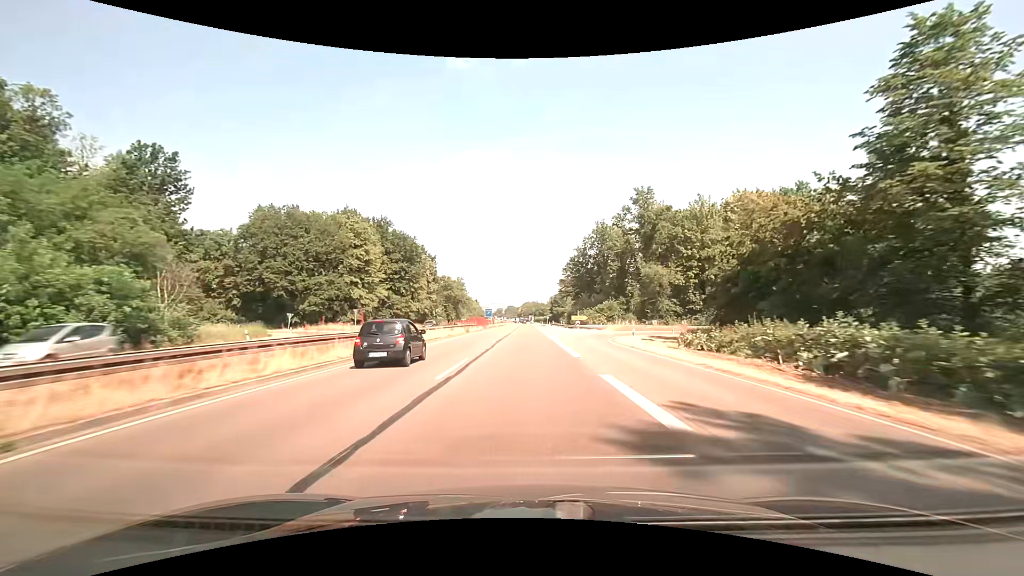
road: trunk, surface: asphalt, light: Day
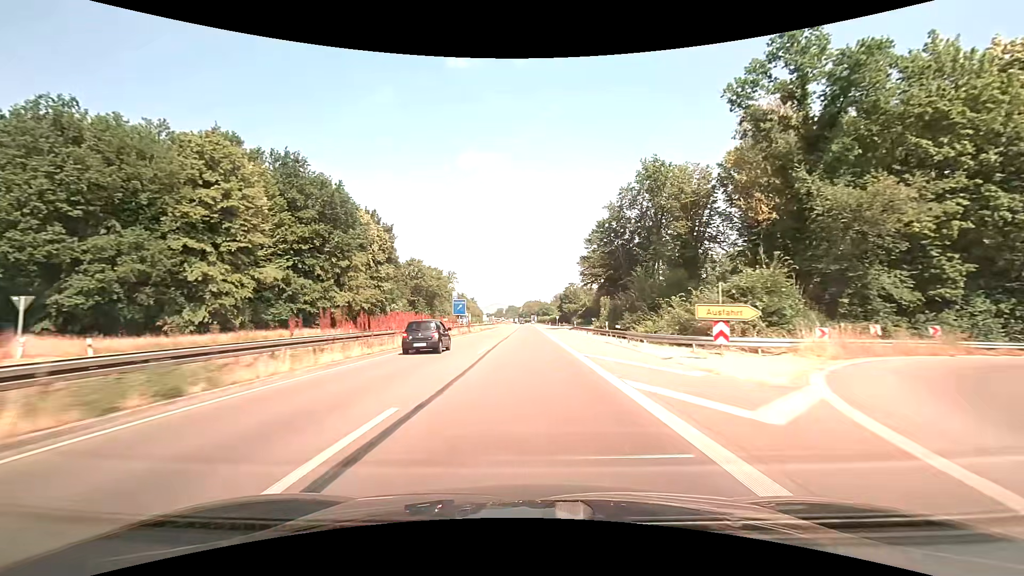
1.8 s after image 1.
(-0.3, +46.5) m; -1°
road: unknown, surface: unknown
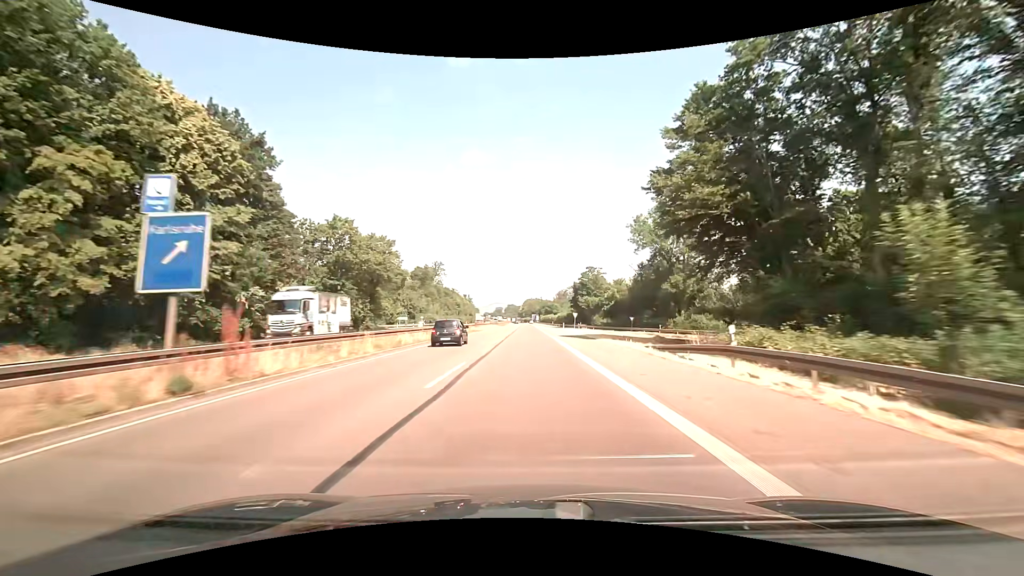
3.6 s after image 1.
(0.0, +46.7) m; 0°
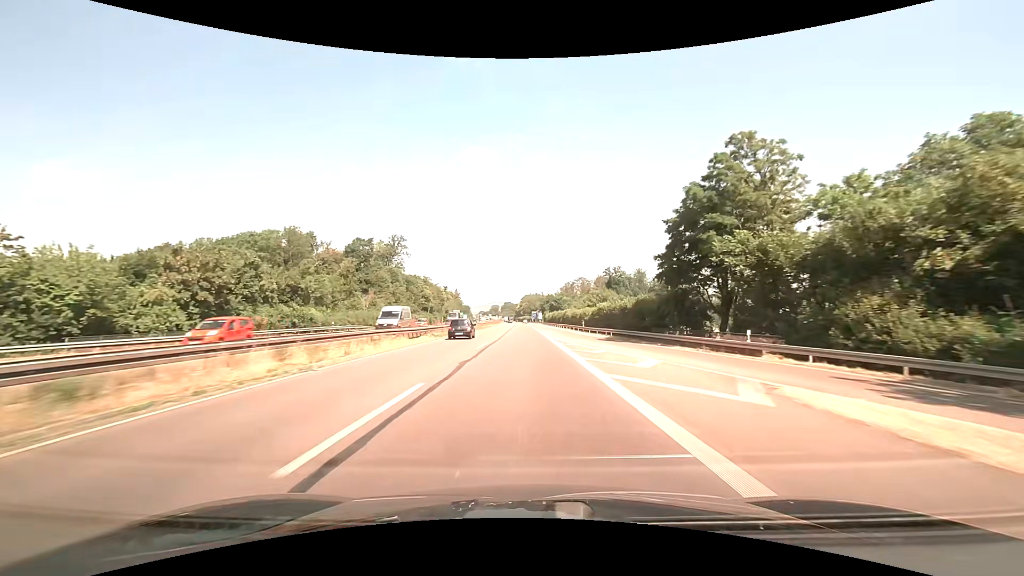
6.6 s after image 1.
(+0.2, +79.0) m; 0°
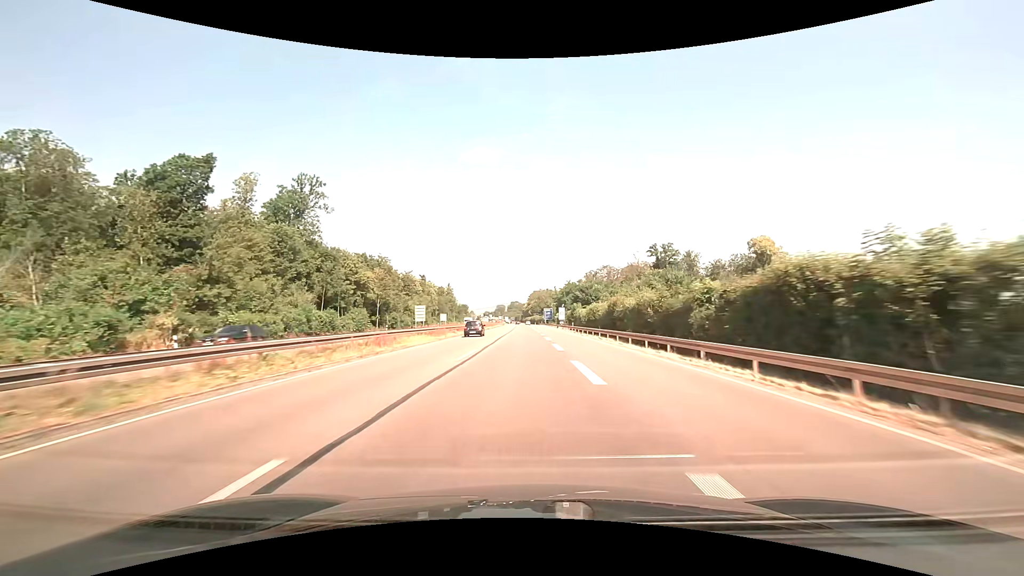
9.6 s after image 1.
(-0.5, +78.8) m; -1°
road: trunk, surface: asphalt
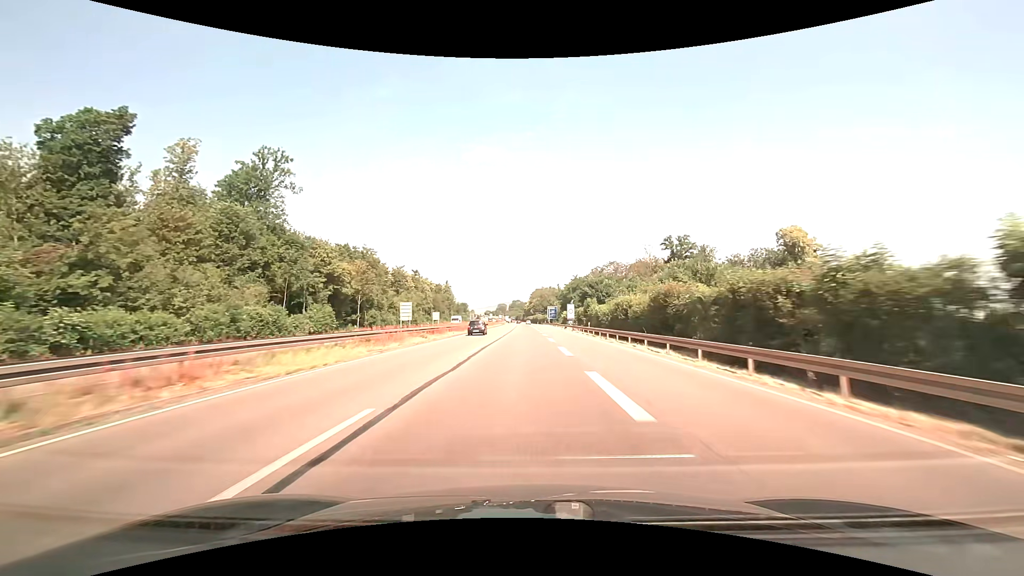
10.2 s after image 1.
(0.0, +15.7) m; 0°
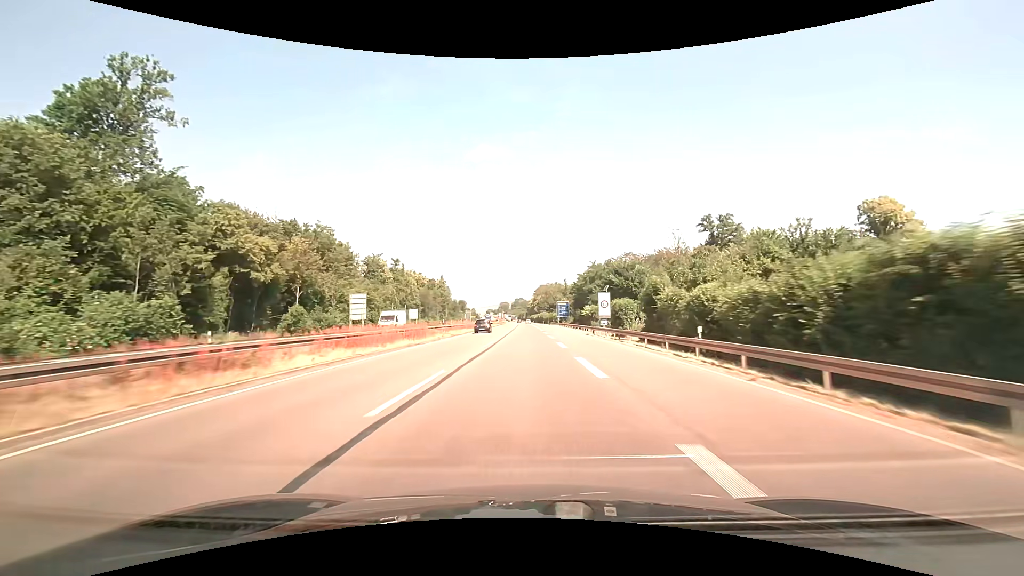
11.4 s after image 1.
(-0.1, +31.3) m; 0°
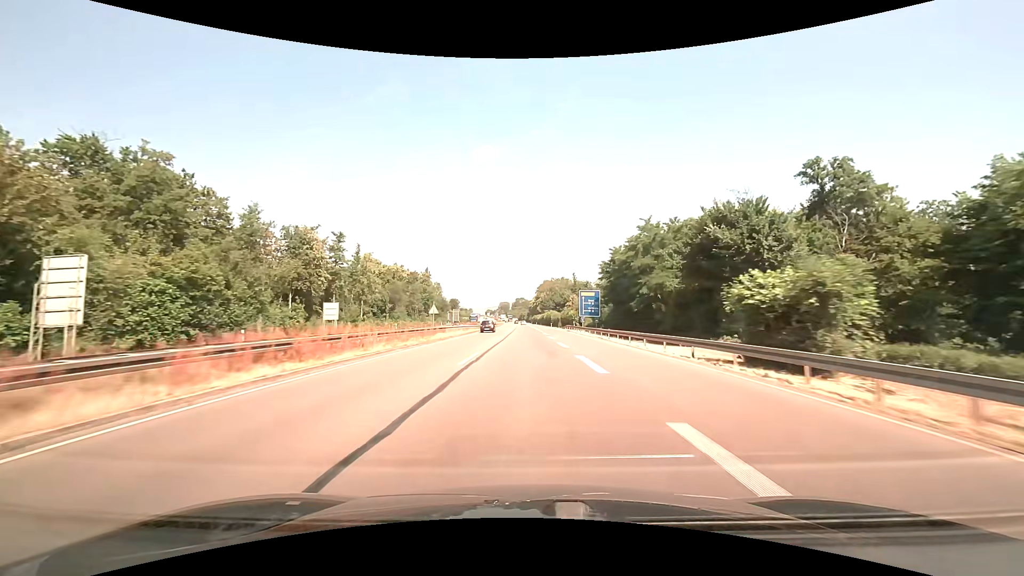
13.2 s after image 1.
(-0.2, +46.9) m; 0°
(0, +10) (0, +20) (0, +30) (0, +40) (0, +50) (0, +60) (0, +70) (0, +80) (0, +90) (0, +100) m
